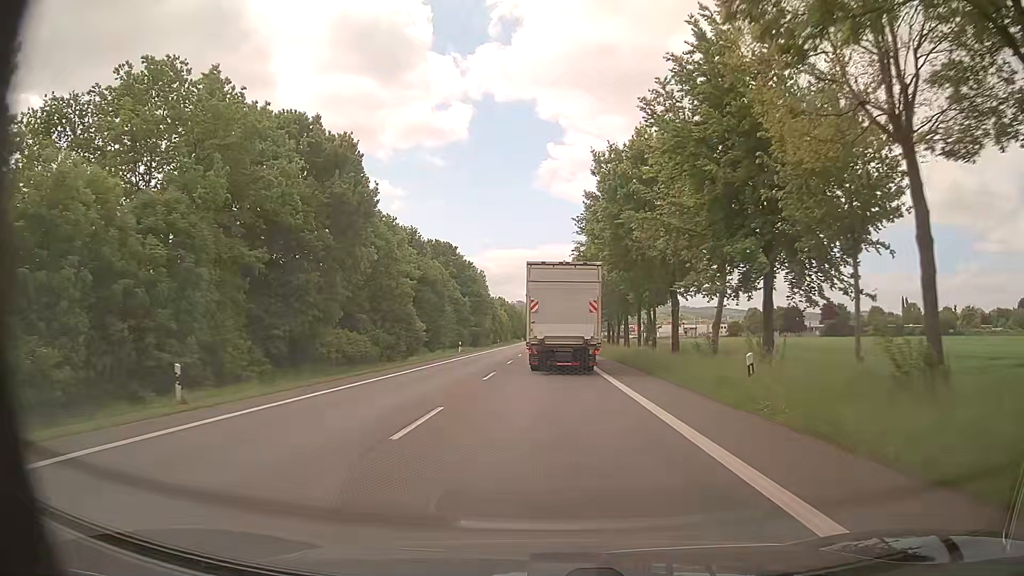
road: primary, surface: asphalt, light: Day
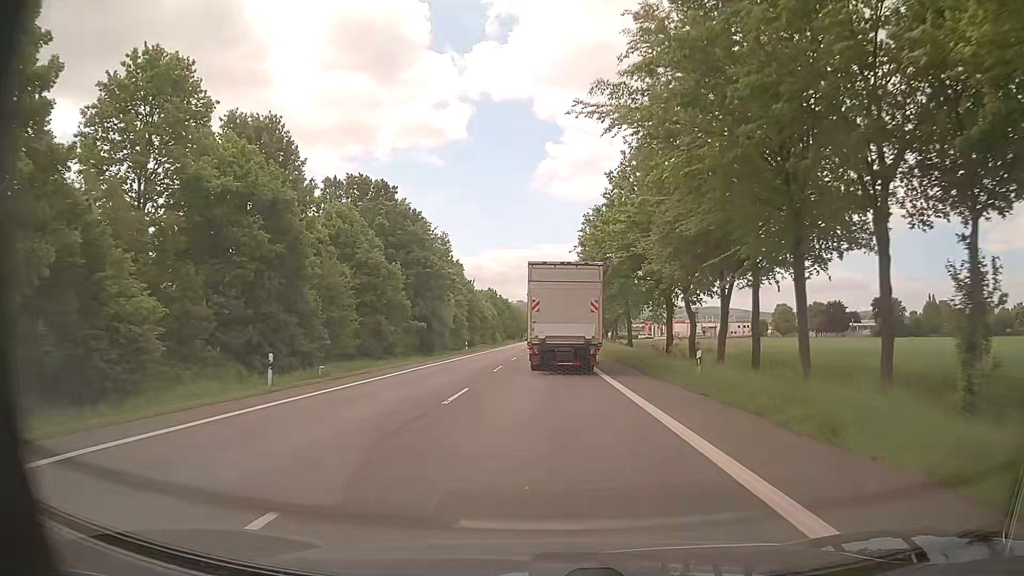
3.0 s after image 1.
(-0.2, +44.5) m; -1°
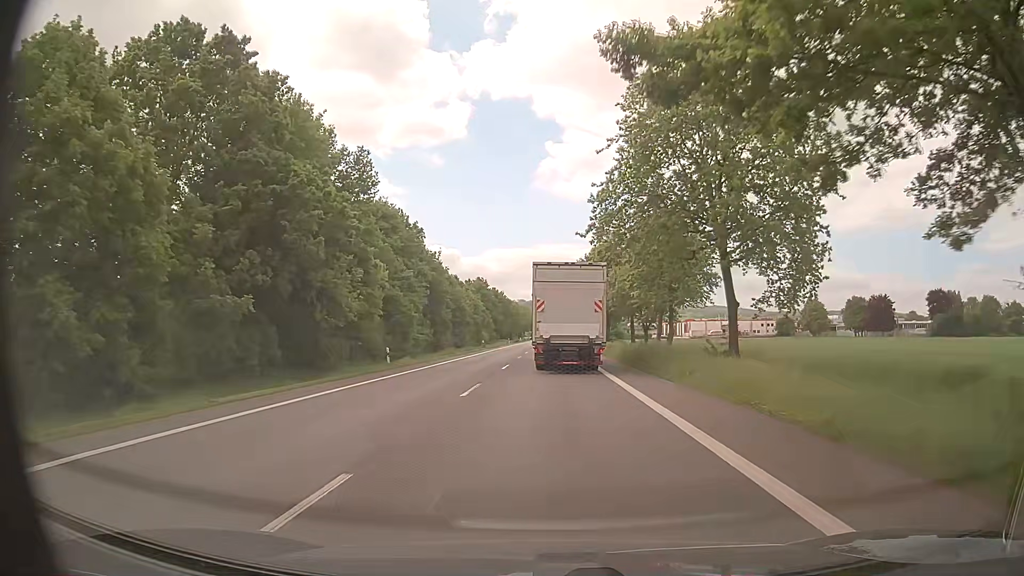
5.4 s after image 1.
(+0.1, +35.4) m; +1°
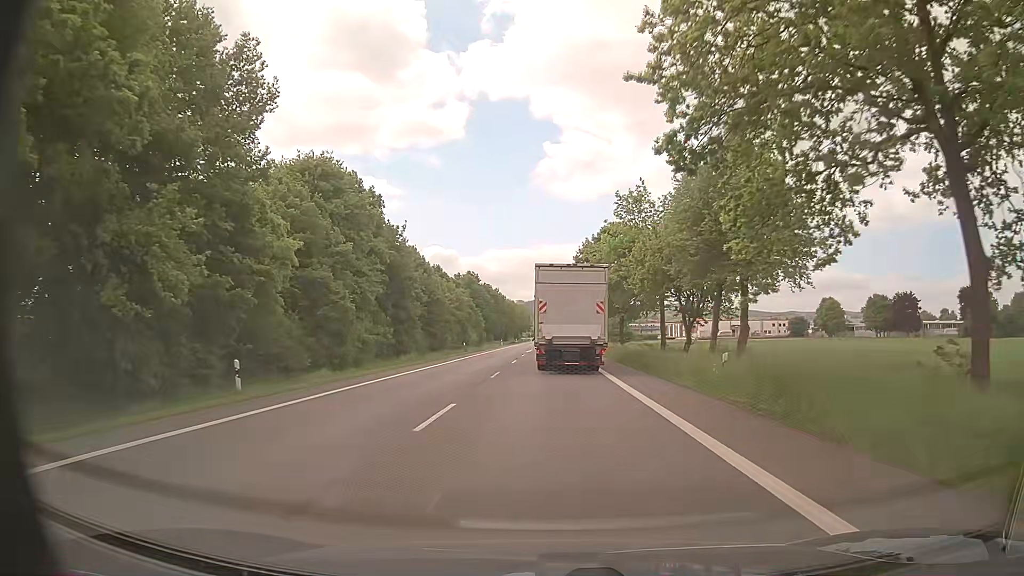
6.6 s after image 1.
(-0.1, +17.6) m; 0°
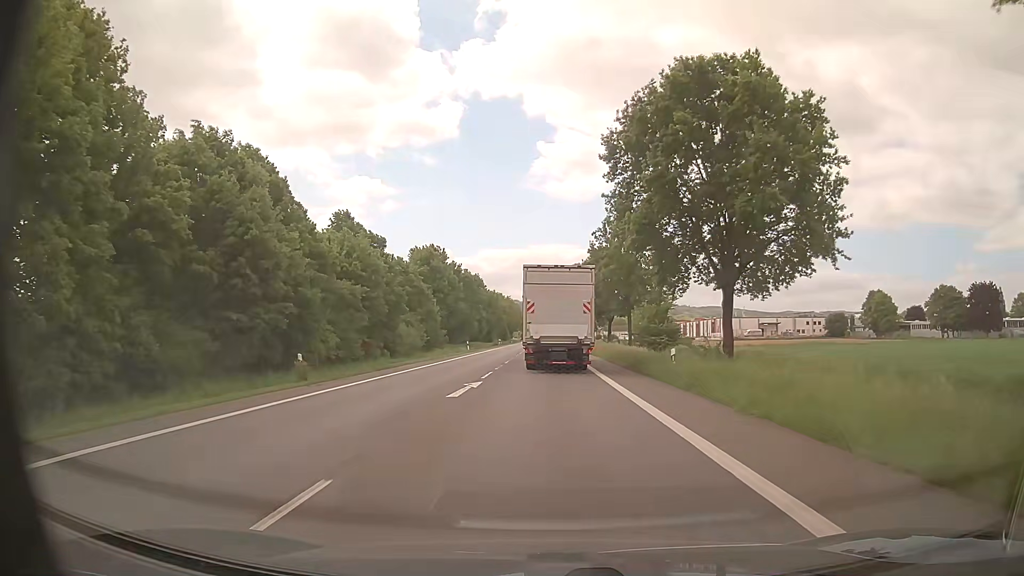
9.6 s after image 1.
(+0.1, +44.1) m; 0°
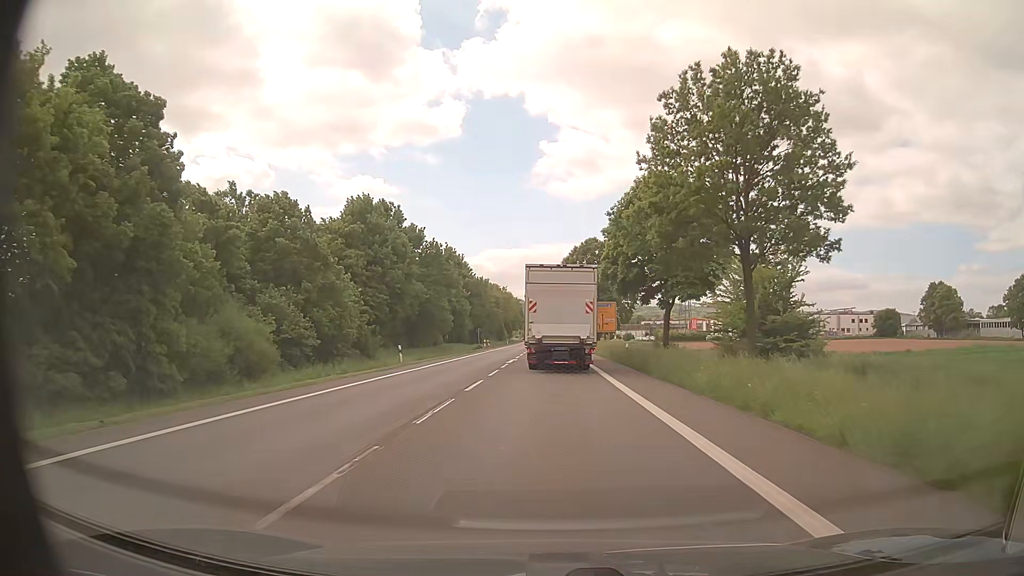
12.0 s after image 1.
(-0.2, +35.7) m; 0°
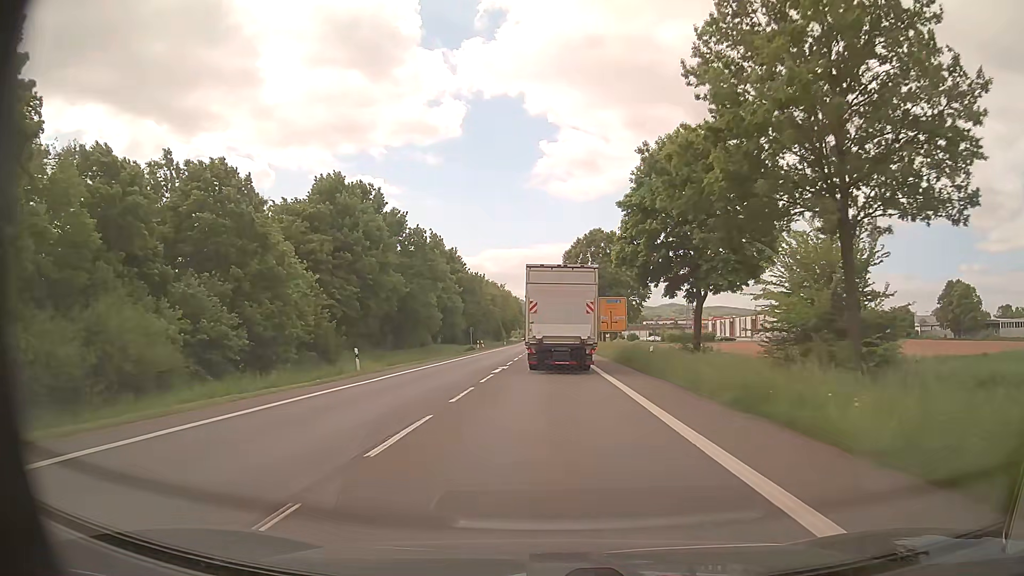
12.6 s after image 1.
(0.0, +9.0) m; 0°
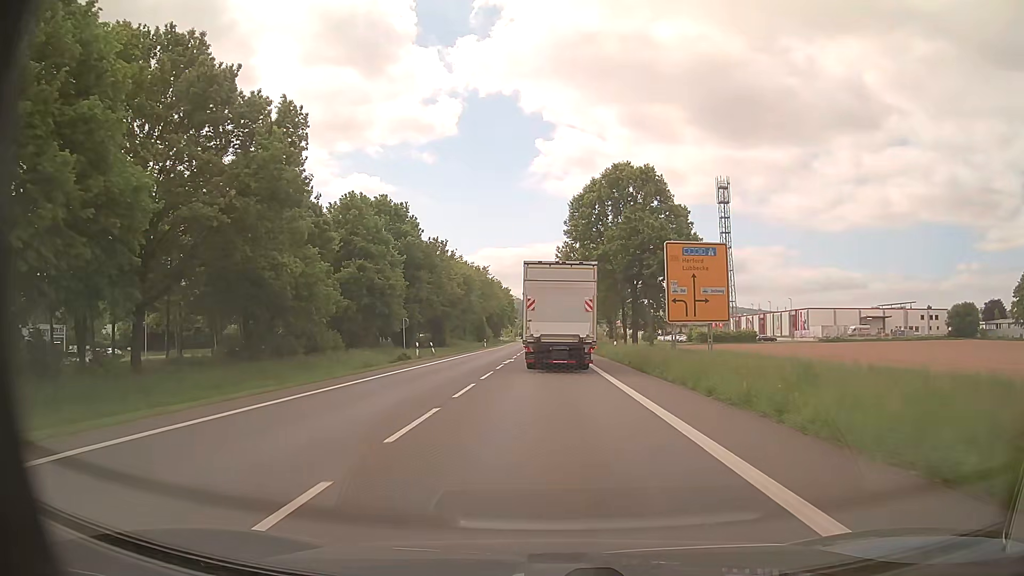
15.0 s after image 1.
(0.0, +35.8) m; 0°
(0, +10) (0, +20) (0, +30) (0, +40) (0, +50) (0, +60) (0, +70) (0, +80) (0, +90) (0, +100) m
